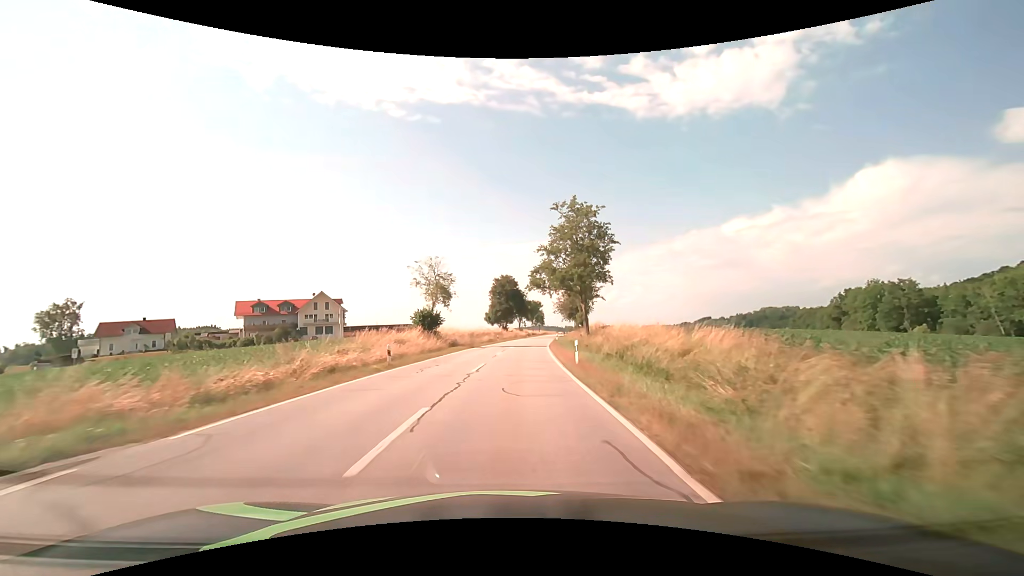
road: secondary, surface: asphalt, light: Day
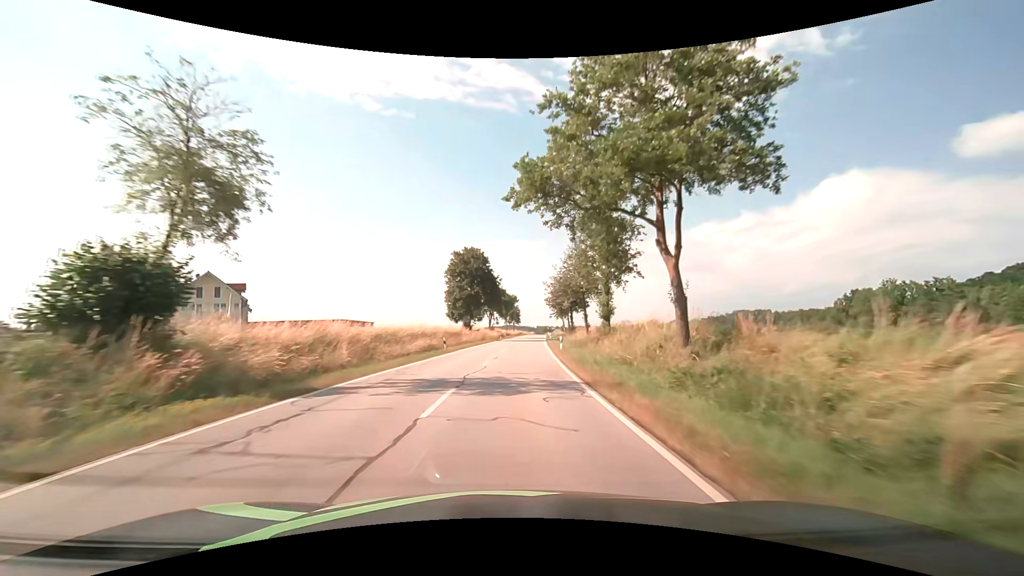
(+1.0, +33.3) m; +3°
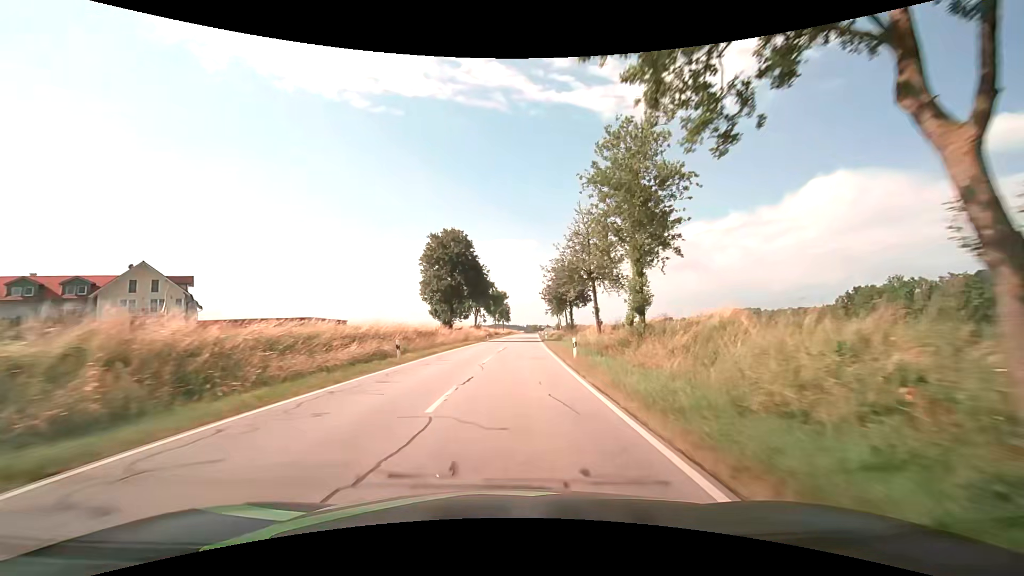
(+0.1, +11.7) m; +1°
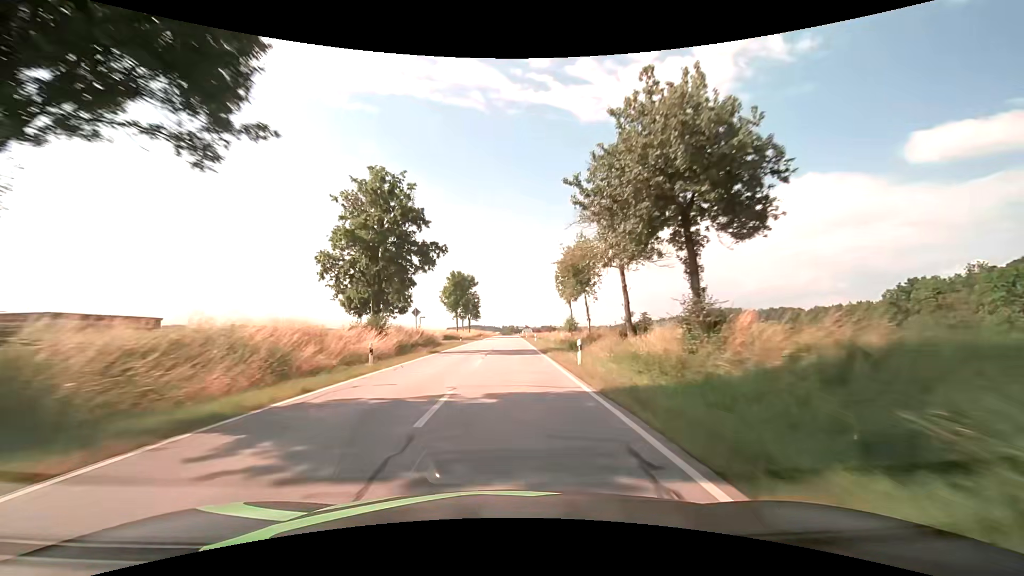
(+1.5, +49.6) m; +3°
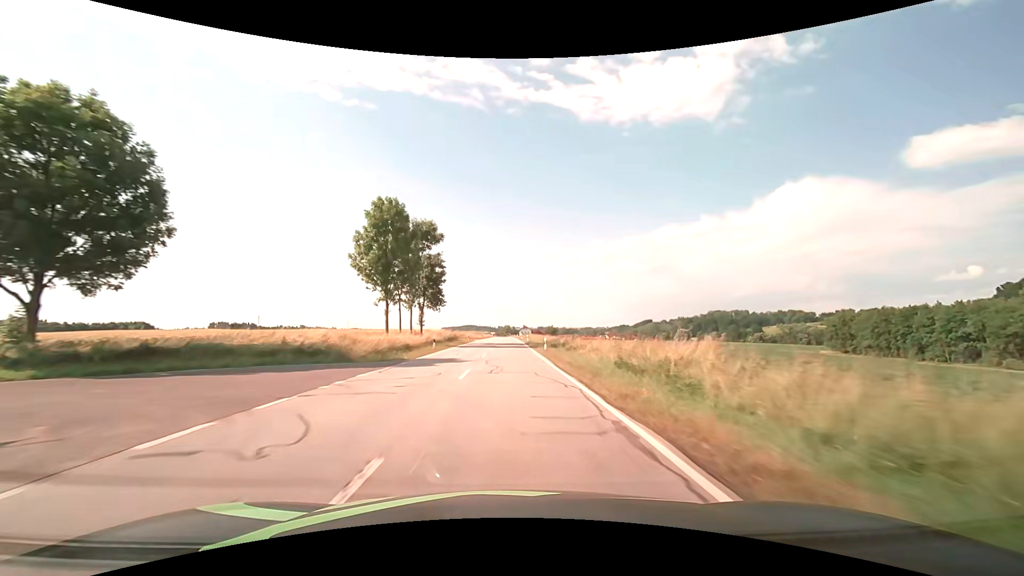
(+0.3, +53.9) m; 0°
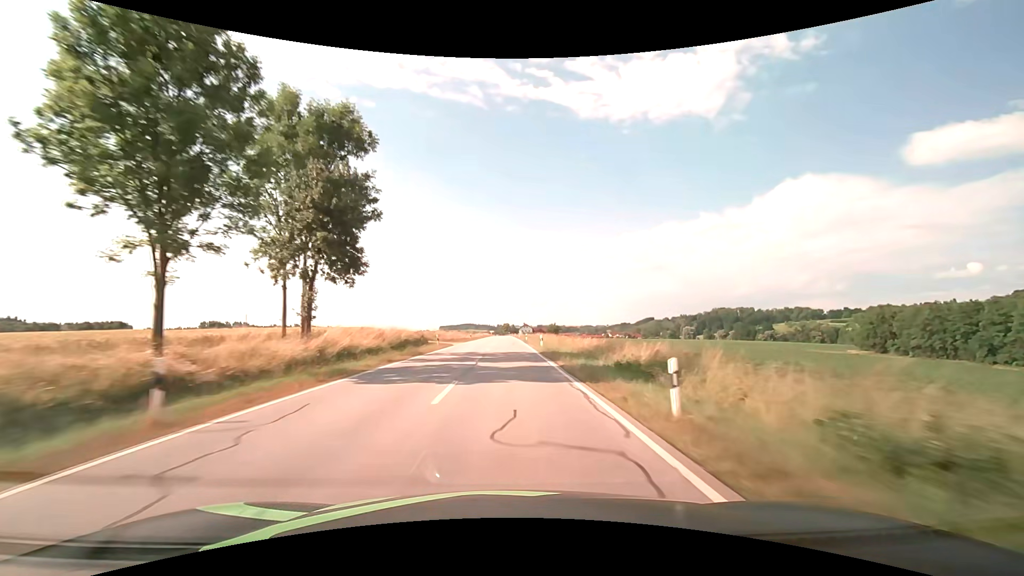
(0.0, +28.5) m; 0°
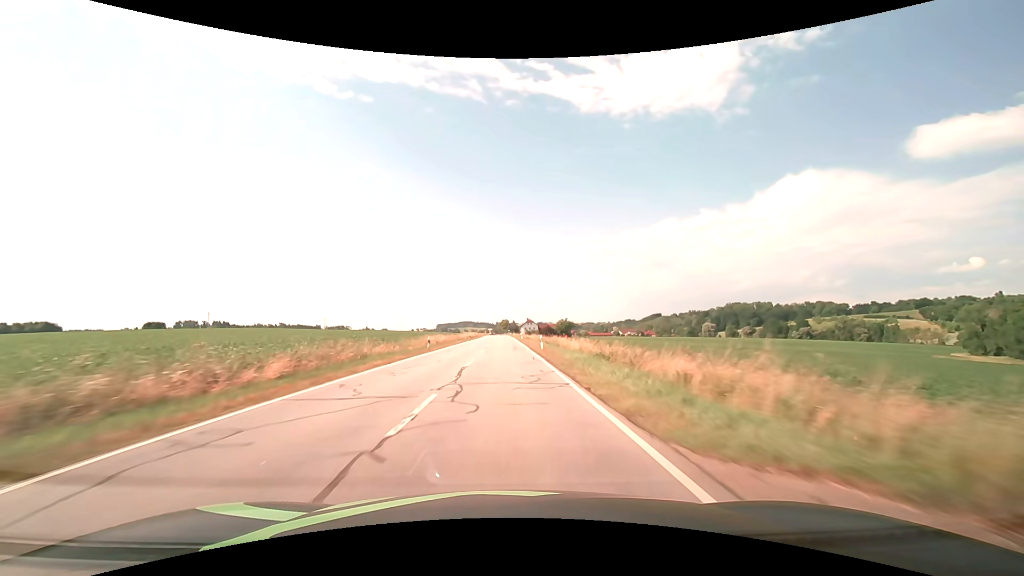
(0.0, +74.9) m; 0°
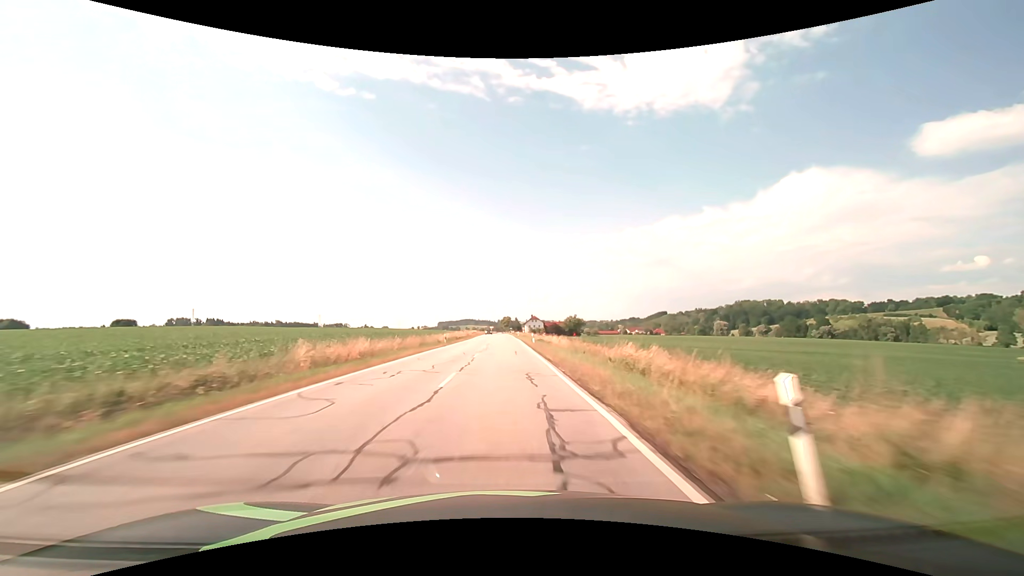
(-0.1, +30.8) m; 0°
(0, +10) (0, +20) (0, +30) (0, +40) (0, +50) (0, +60) (-1, +70) (-1, +80) (-1, +90) (-1, +100) m
